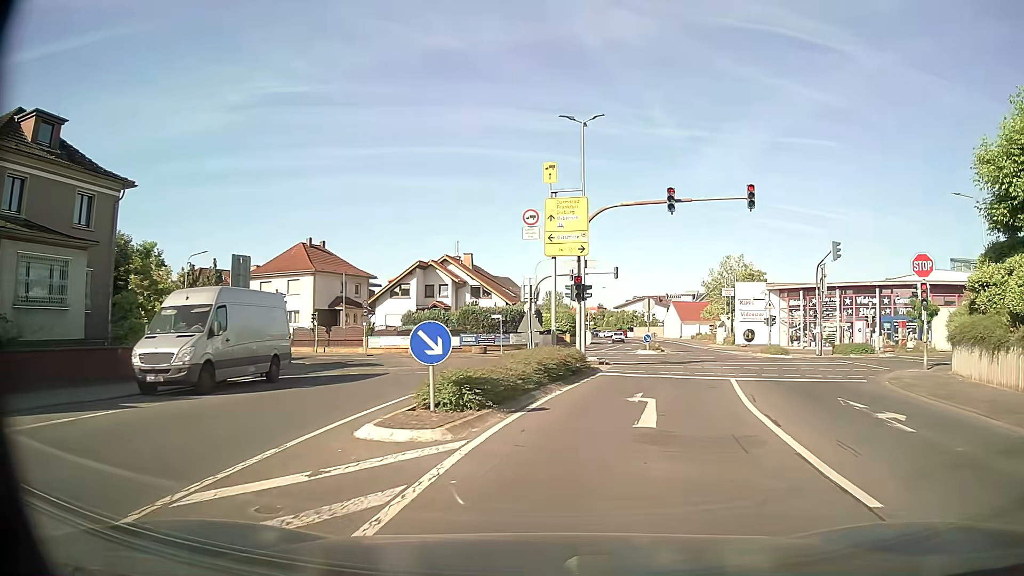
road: secondary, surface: asphalt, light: Day
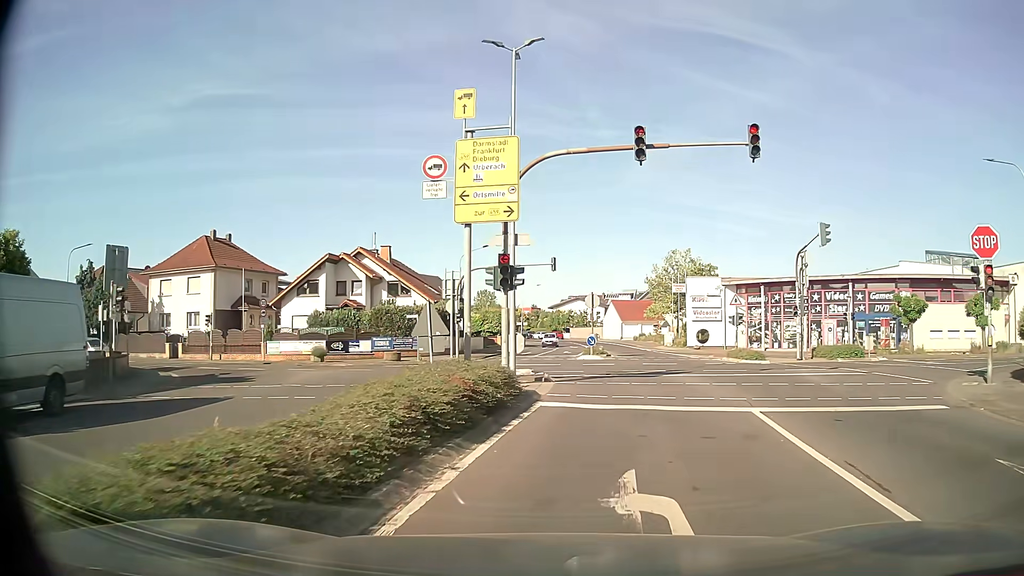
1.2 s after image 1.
(+0.3, +7.4) m; +6°
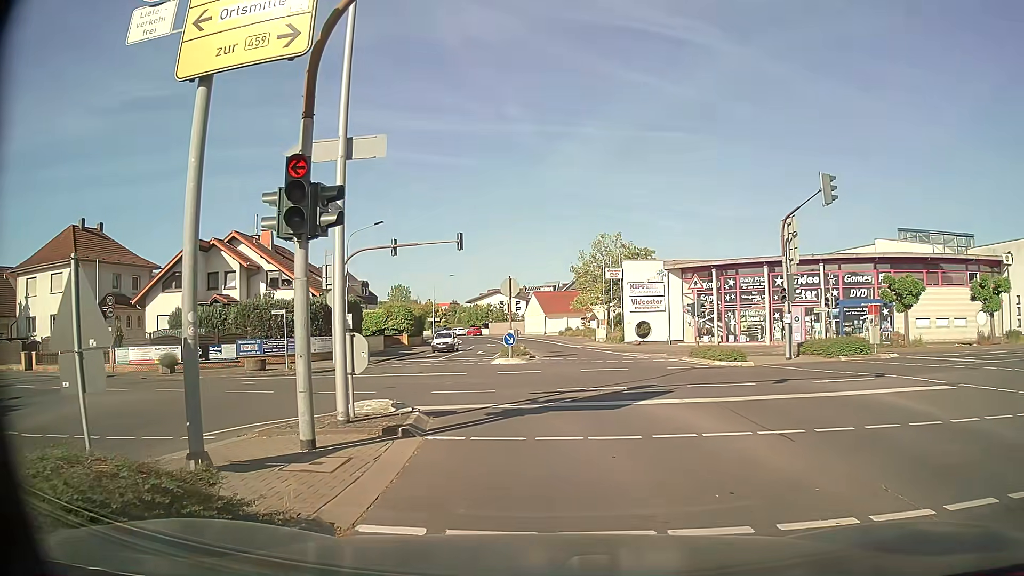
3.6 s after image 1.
(+0.5, +9.0) m; +7°
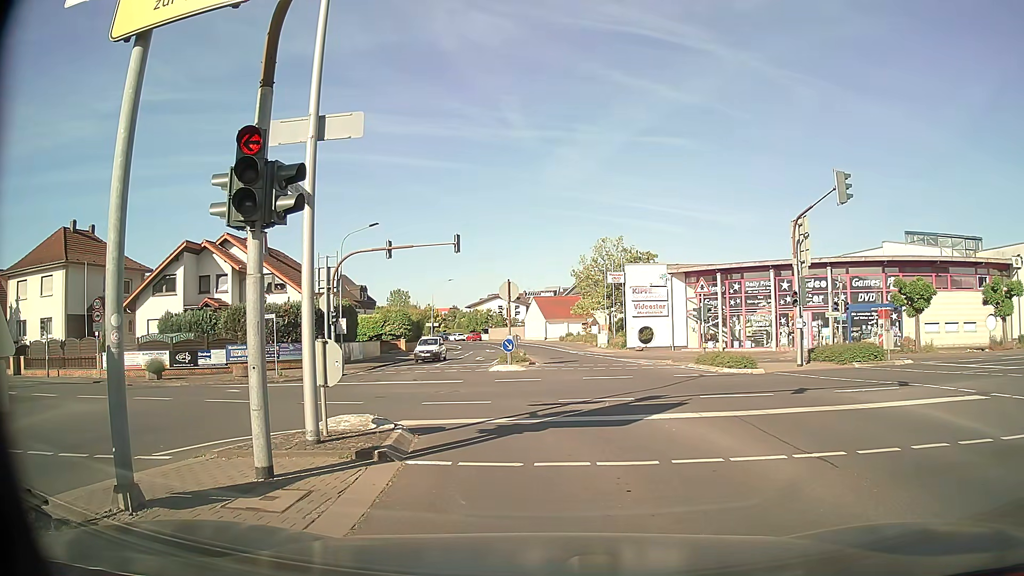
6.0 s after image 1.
(0.0, +1.2) m; -1°
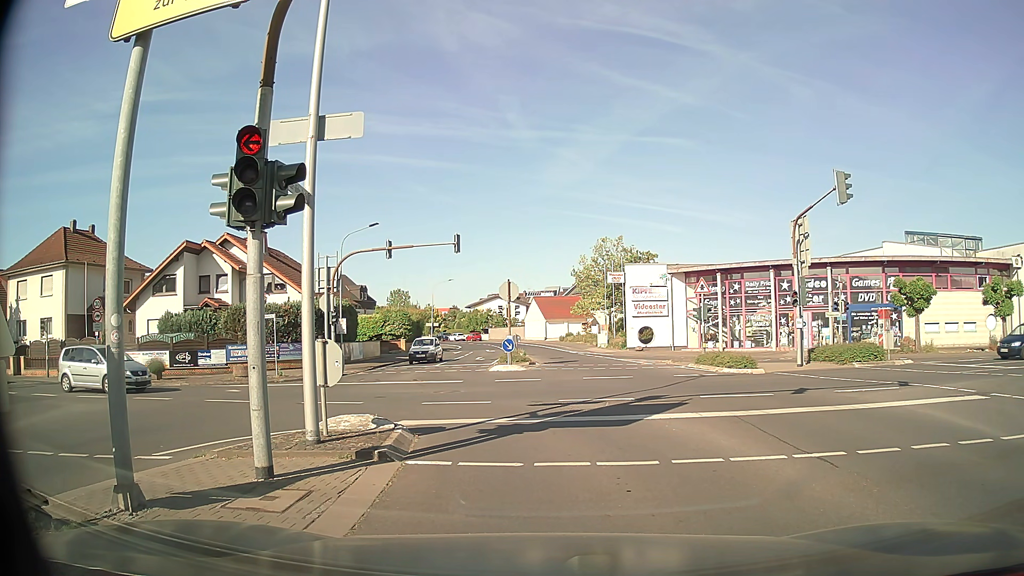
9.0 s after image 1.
(0.0, 0.0) m; 0°
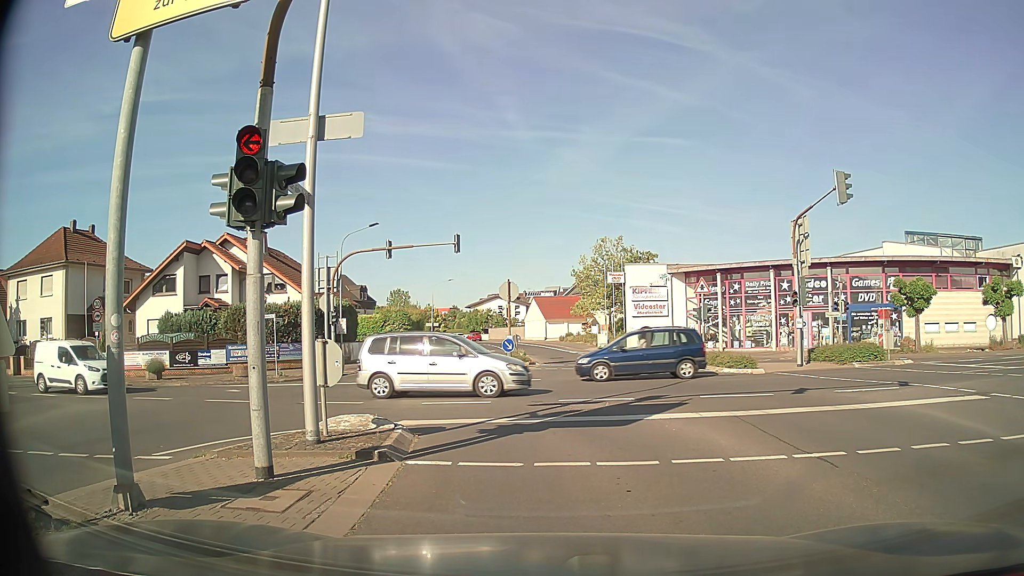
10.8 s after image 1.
(0.0, 0.0) m; 0°
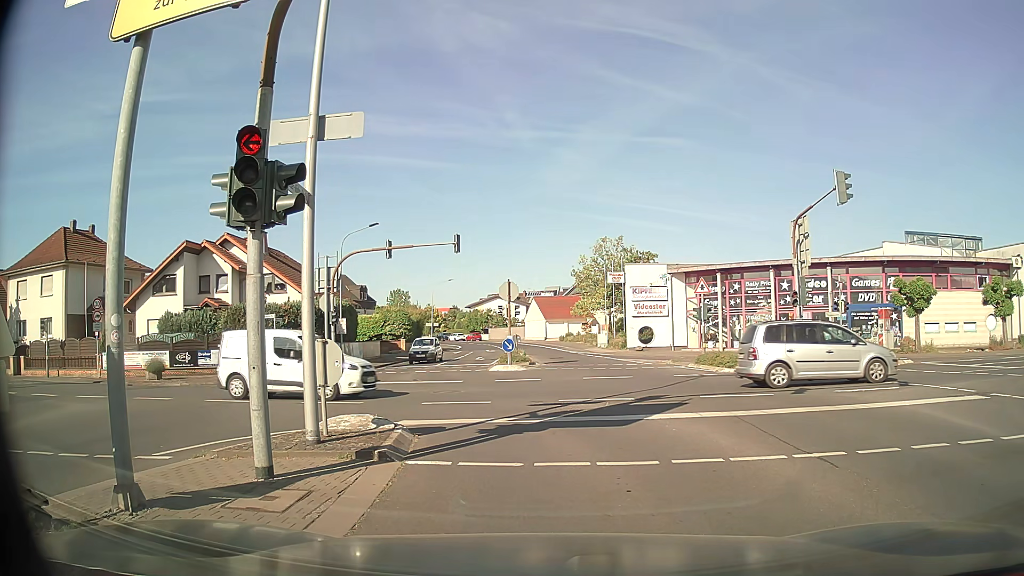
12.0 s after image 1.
(0.0, 0.0) m; 0°
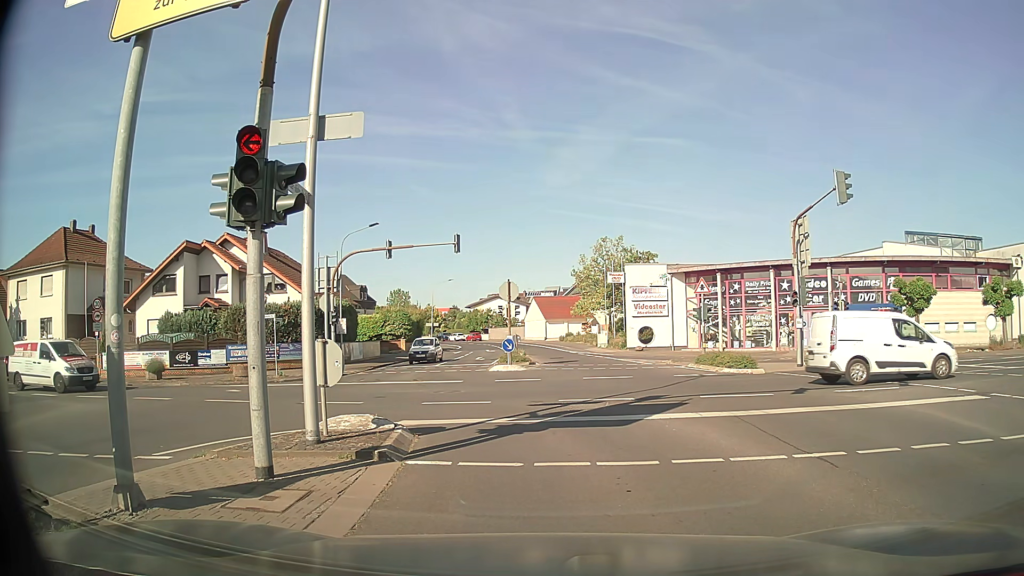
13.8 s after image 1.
(0.0, 0.0) m; 0°
(0, +10) (-4, +19) (-13, +24) (-23, +26) (-33, +27) (-42, +29) (-52, +30) (-62, +32) (-72, +33) (-82, +34) m
